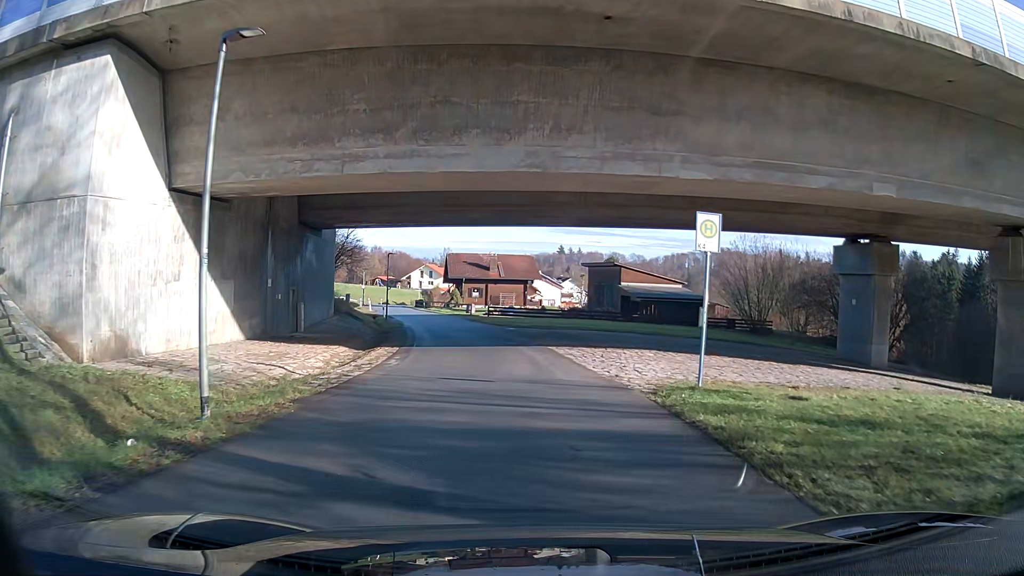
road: residential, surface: asphalt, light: Day
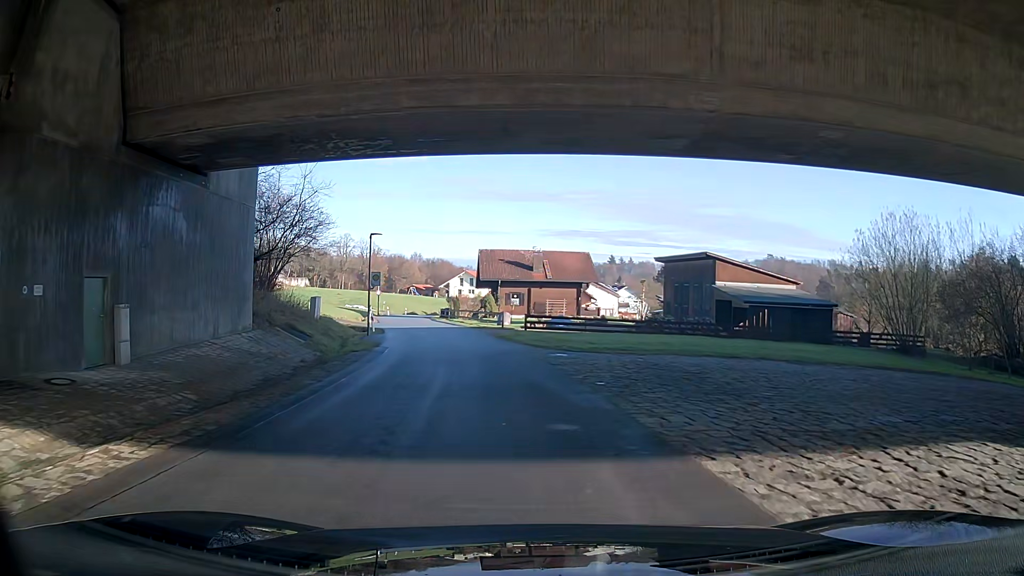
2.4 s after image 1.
(-0.5, +18.4) m; -4°
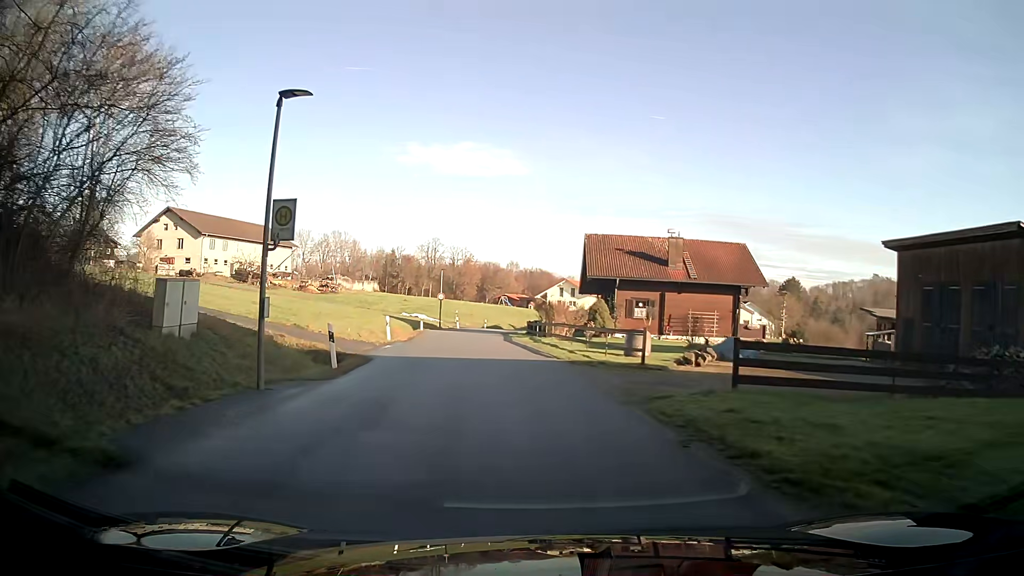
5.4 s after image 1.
(-2.1, +23.0) m; -9°
(0, +10) (-1, +20) (-2, +30) (-3, +40) (-3, +50) (-2, +60) (0, +70) (+3, +79) (+6, +89) (+9, +98) m
